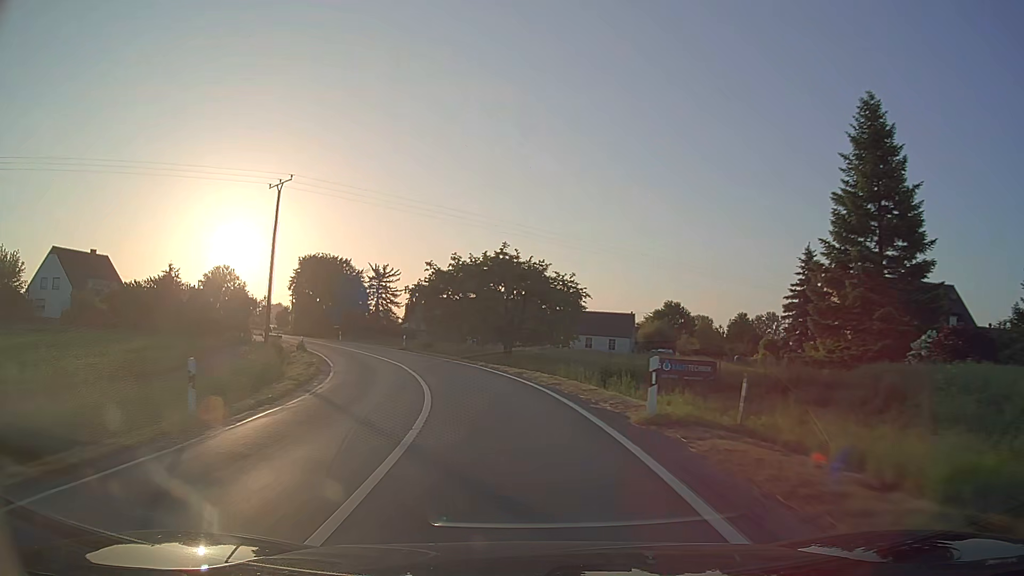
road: secondary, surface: asphalt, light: Day
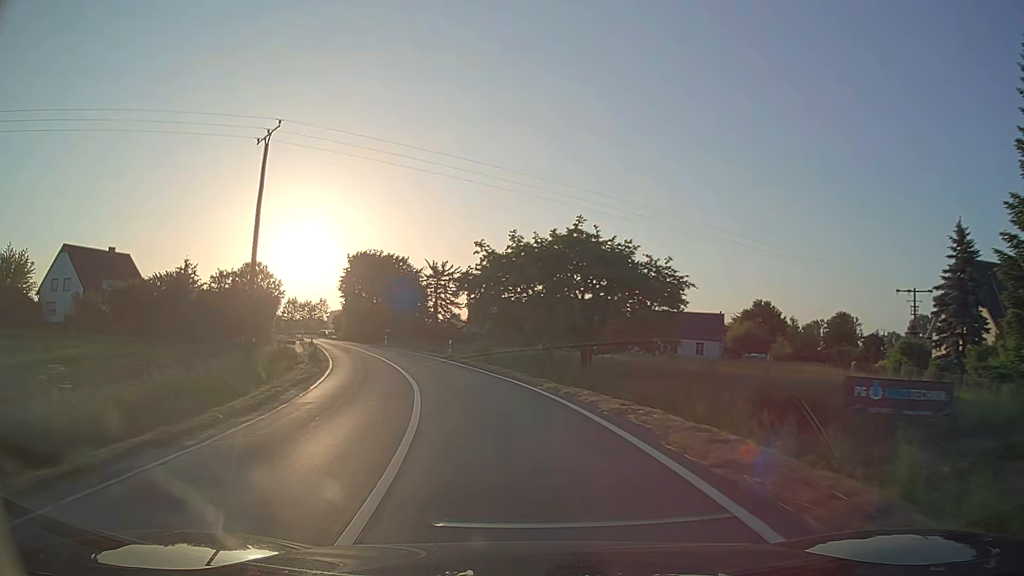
(-0.5, +11.4) m; -6°
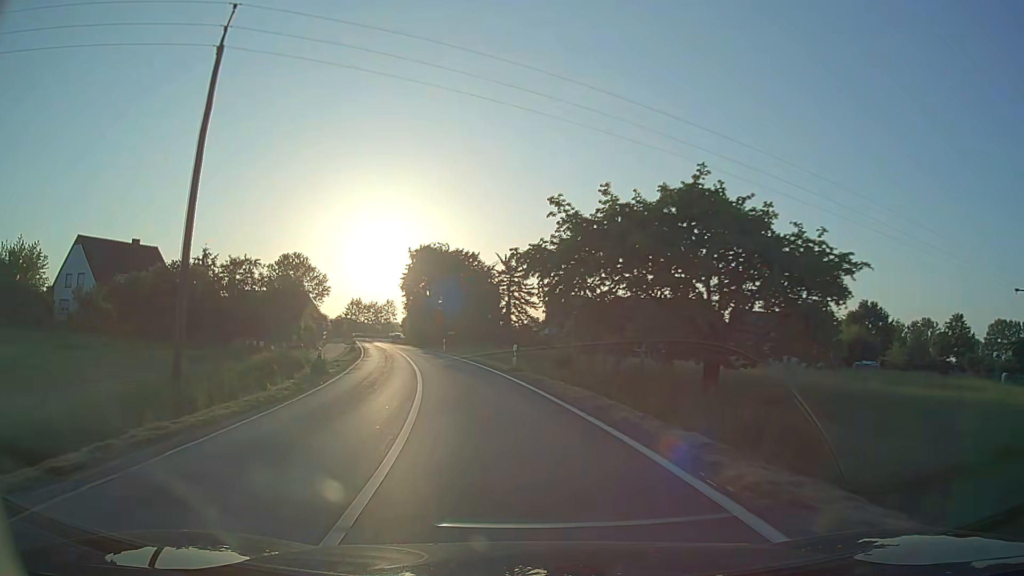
(-0.7, +11.4) m; -7°
